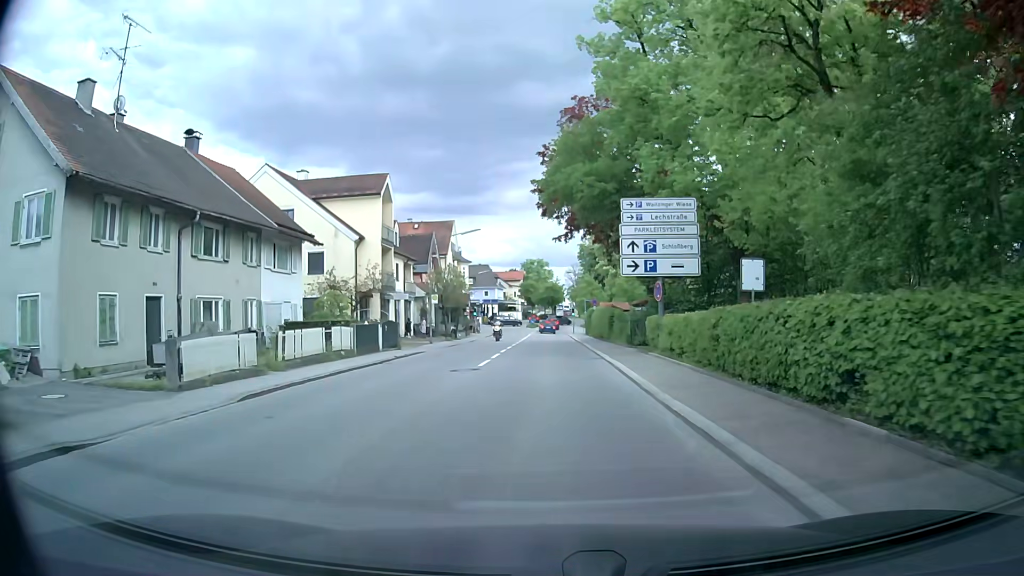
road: secondary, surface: asphalt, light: Day
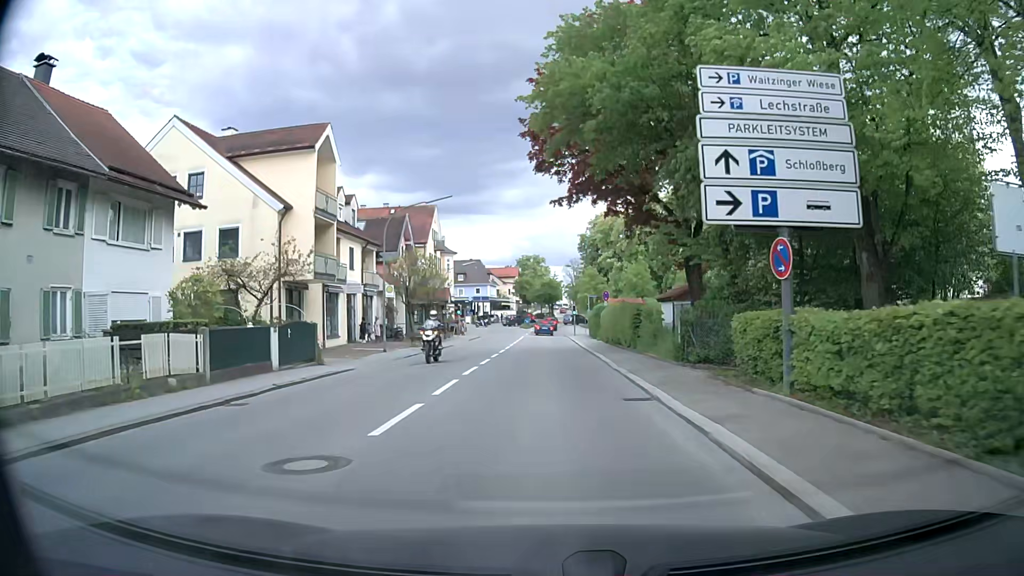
(+0.1, +11.7) m; +1°
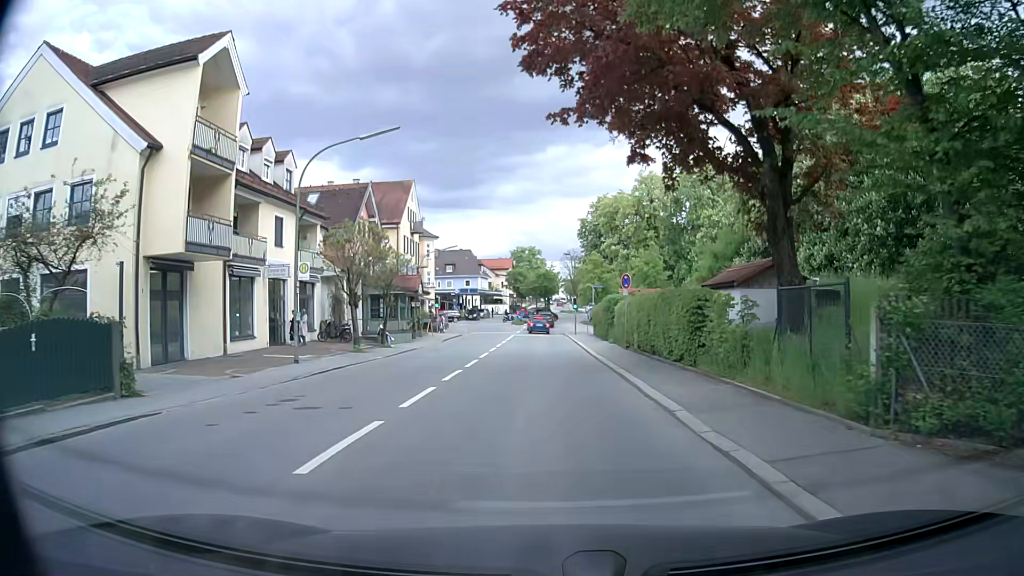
(0.0, +11.0) m; 0°
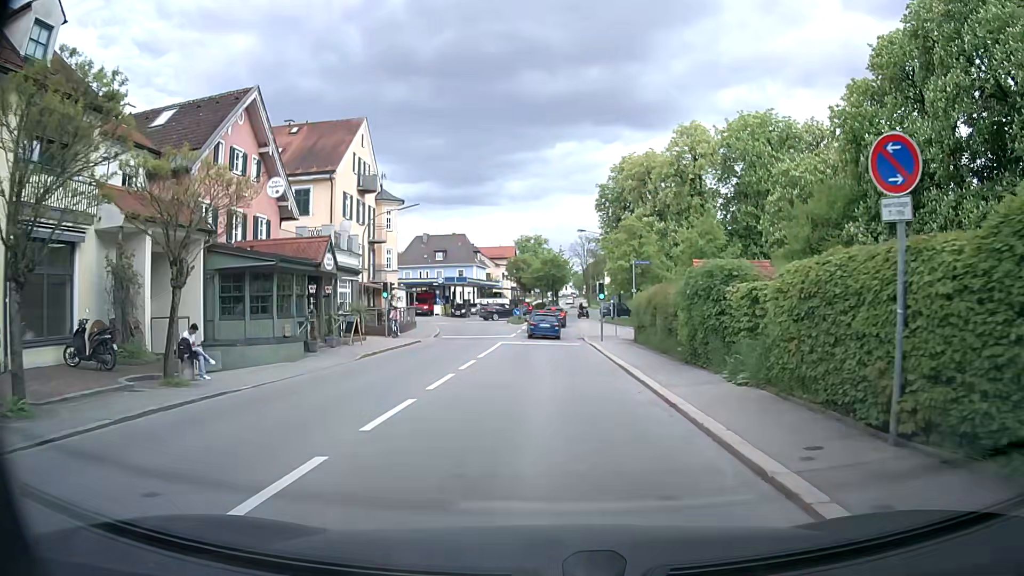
(-0.1, +20.1) m; 0°
